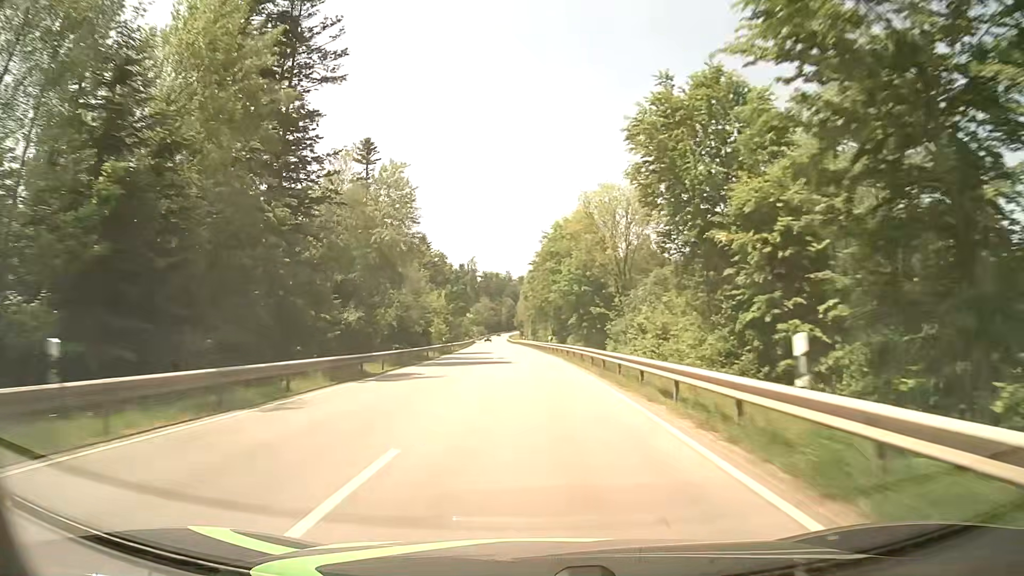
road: secondary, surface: asphalt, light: Day
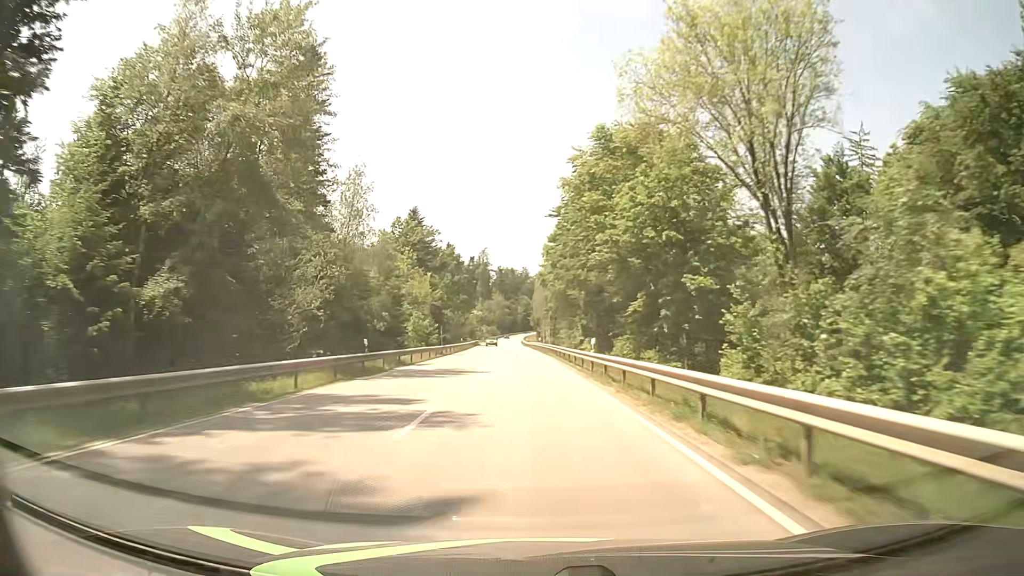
(-0.7, +30.9) m; -2°
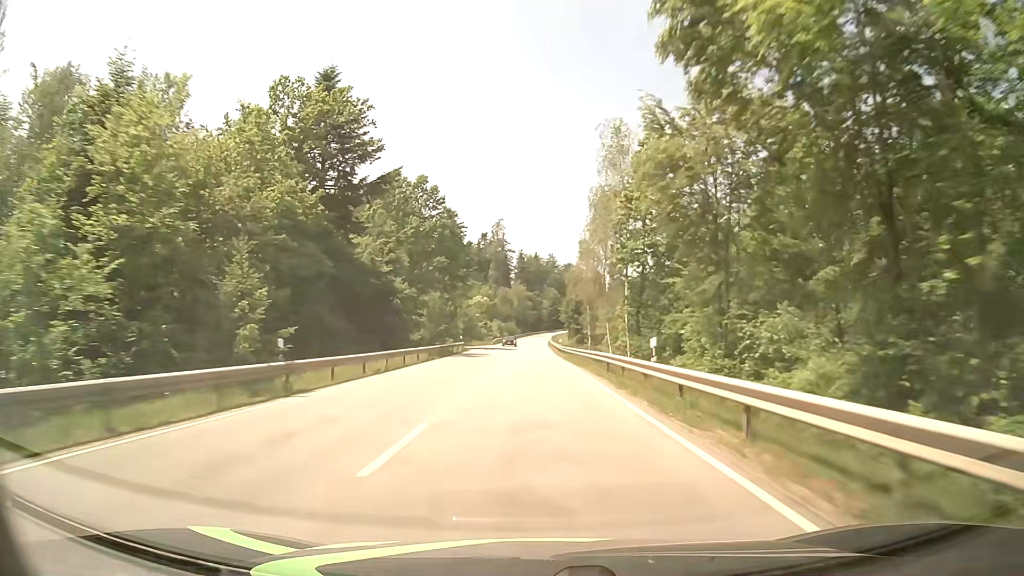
(-1.7, +61.9) m; -2°
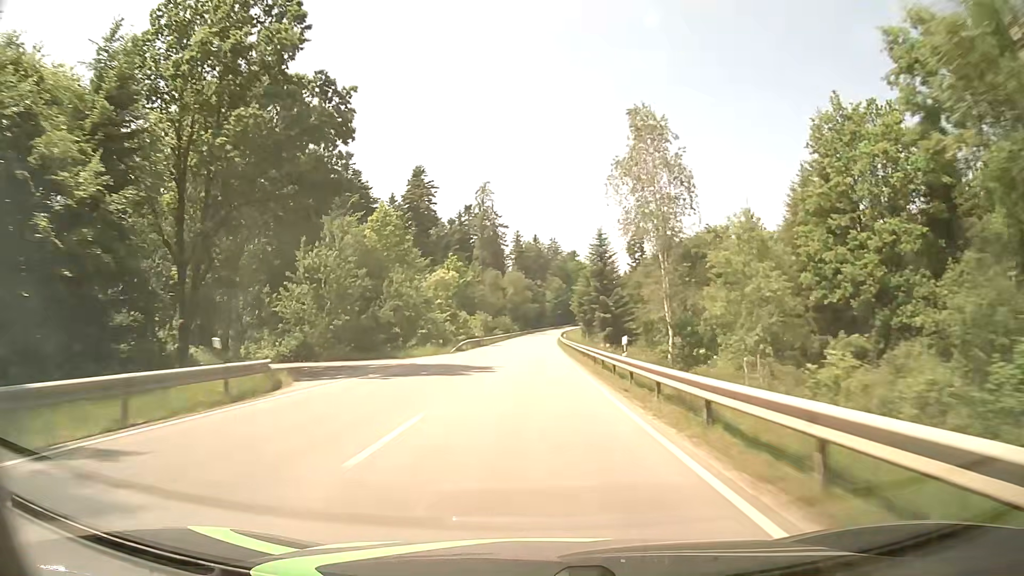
(0.0, +47.5) m; 0°
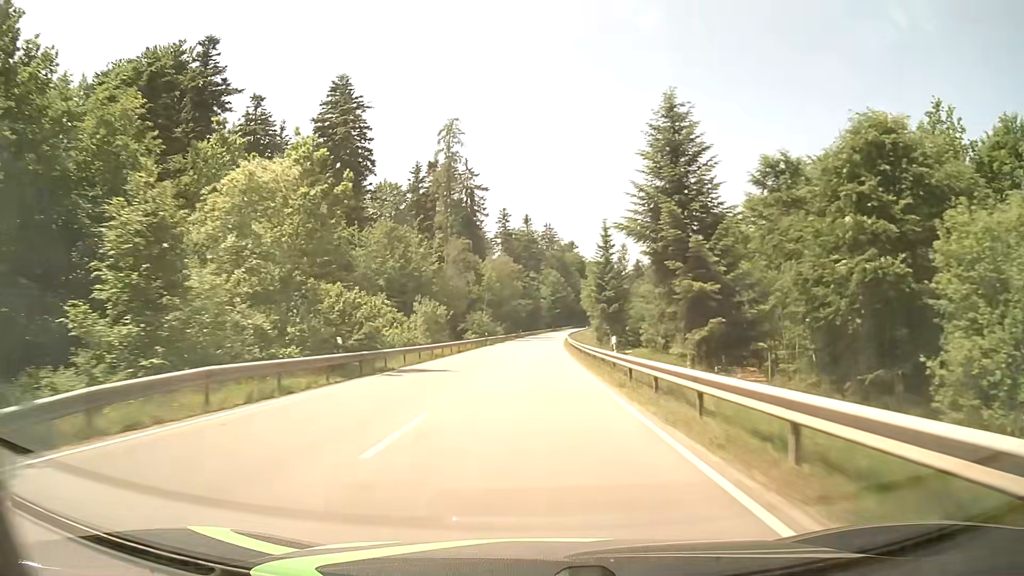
(+0.2, +47.3) m; +1°
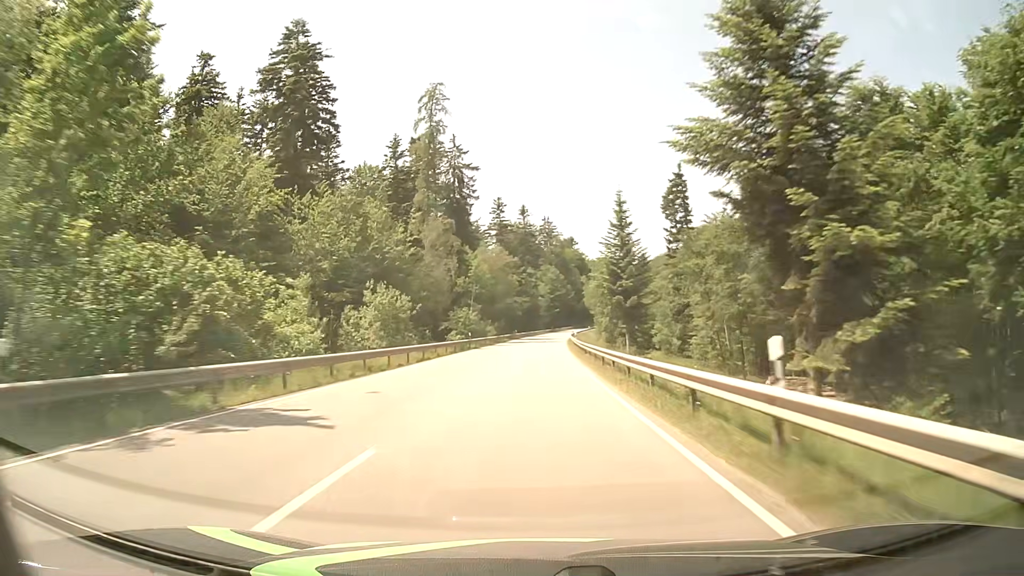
(0.0, +15.7) m; 0°
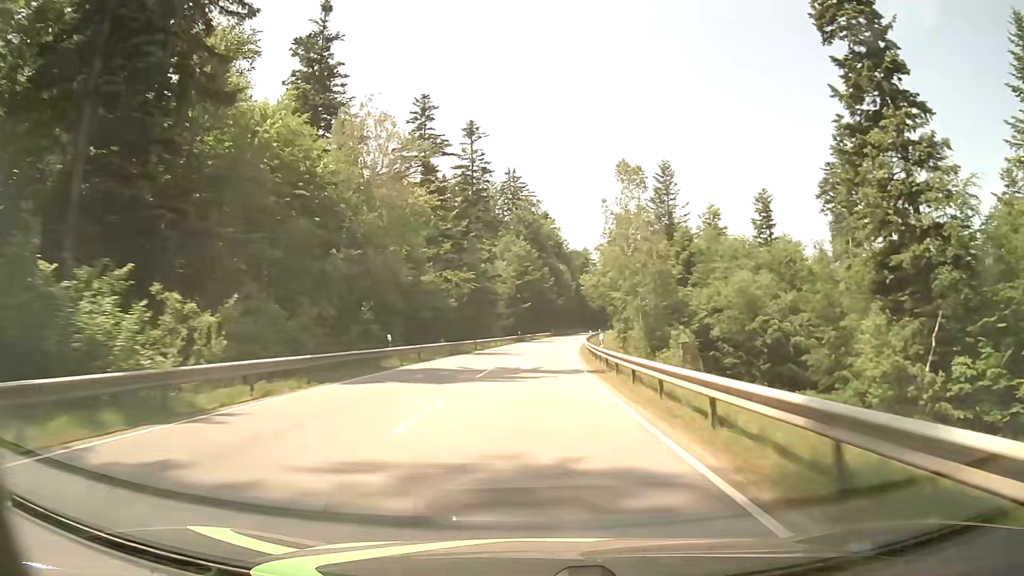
(+1.5, +78.1) m; +3°
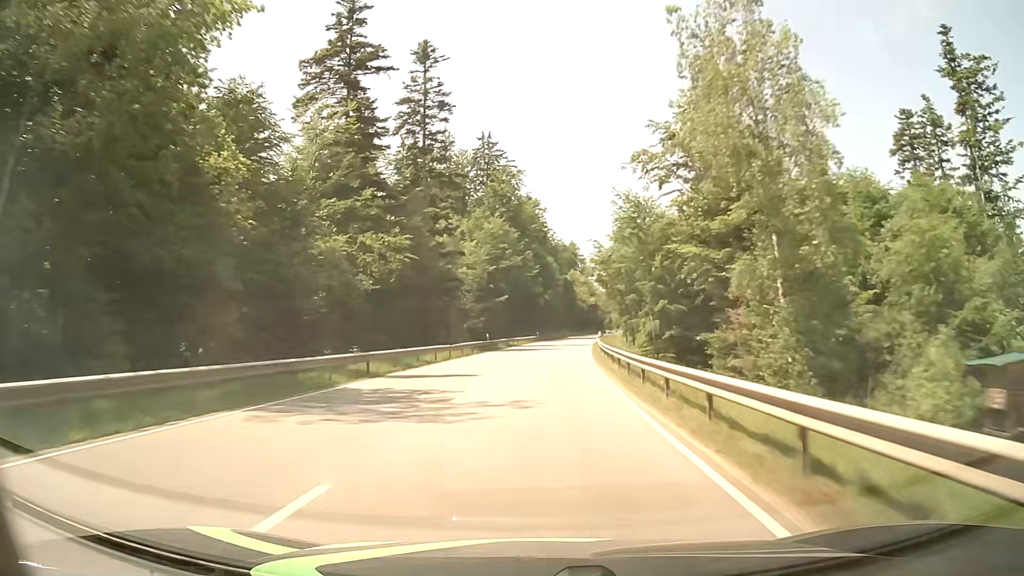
(+0.4, +31.3) m; +2°
(0, +10) (0, +20) (+1, +30) (+1, +40) (+2, +50) (+2, +60) (+3, +70) (+4, +80) (+5, +90) (+6, +100) m
